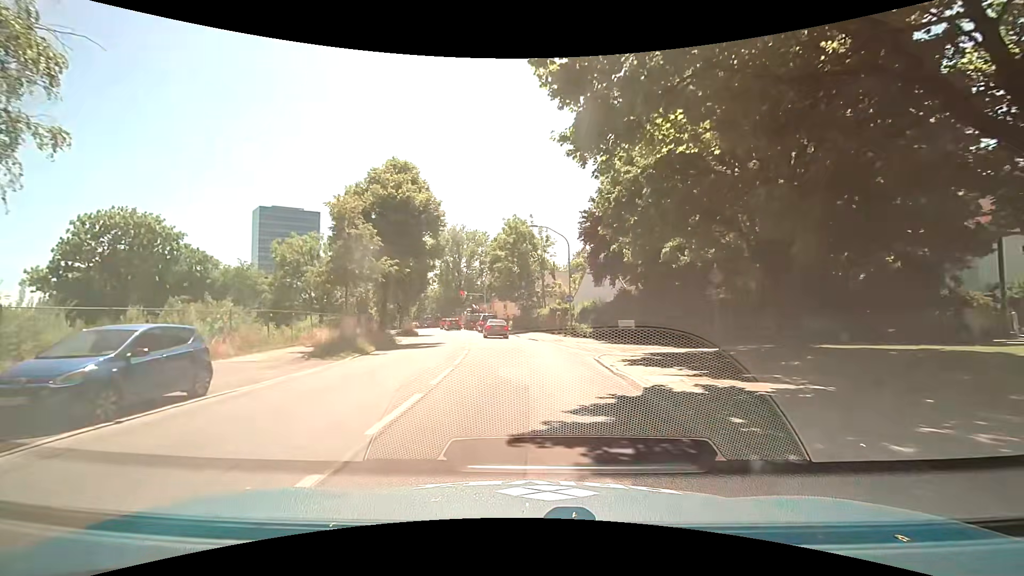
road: secondary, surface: asphalt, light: Day
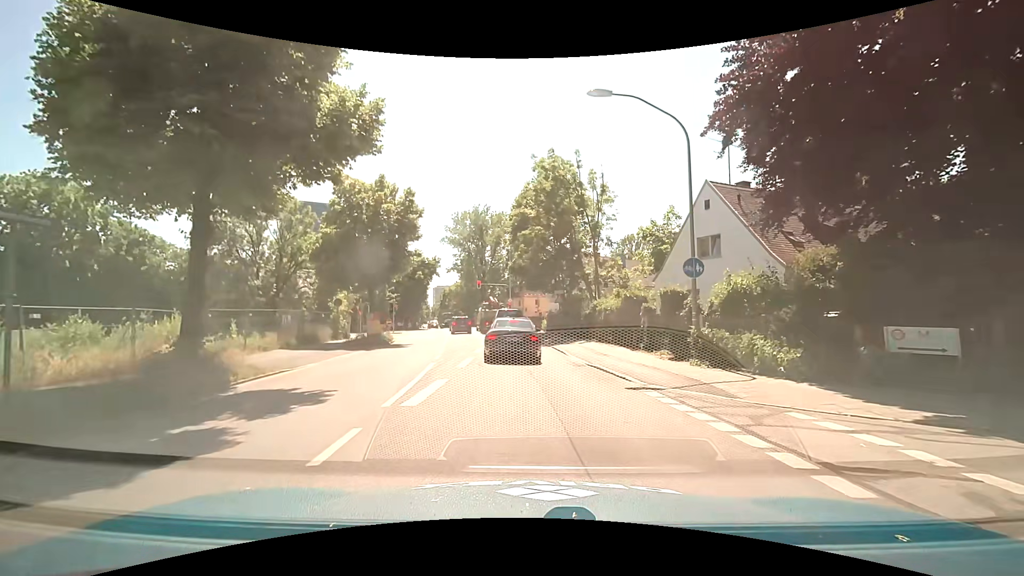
(-0.8, +20.4) m; -4°
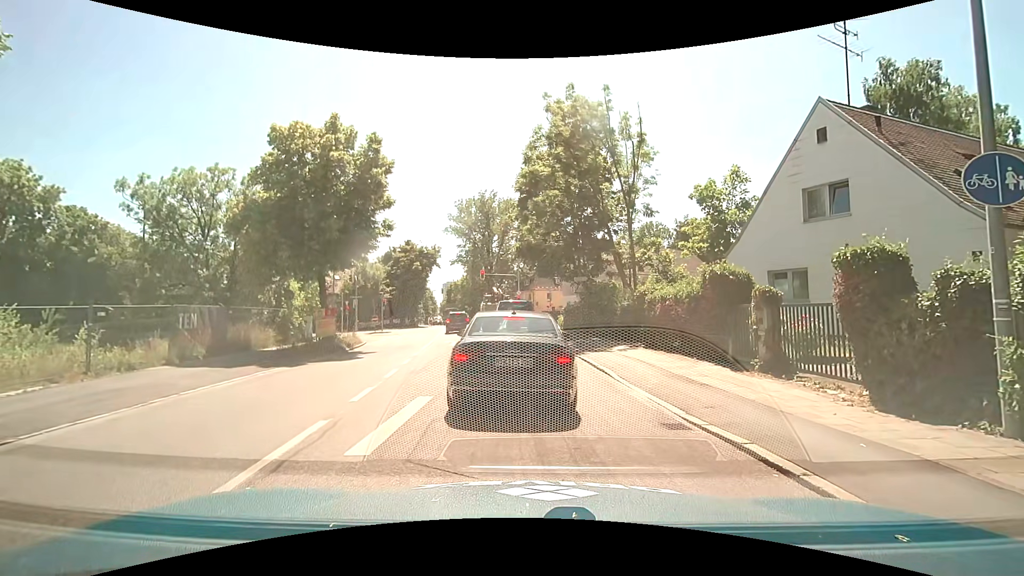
(-0.1, +8.3) m; 0°
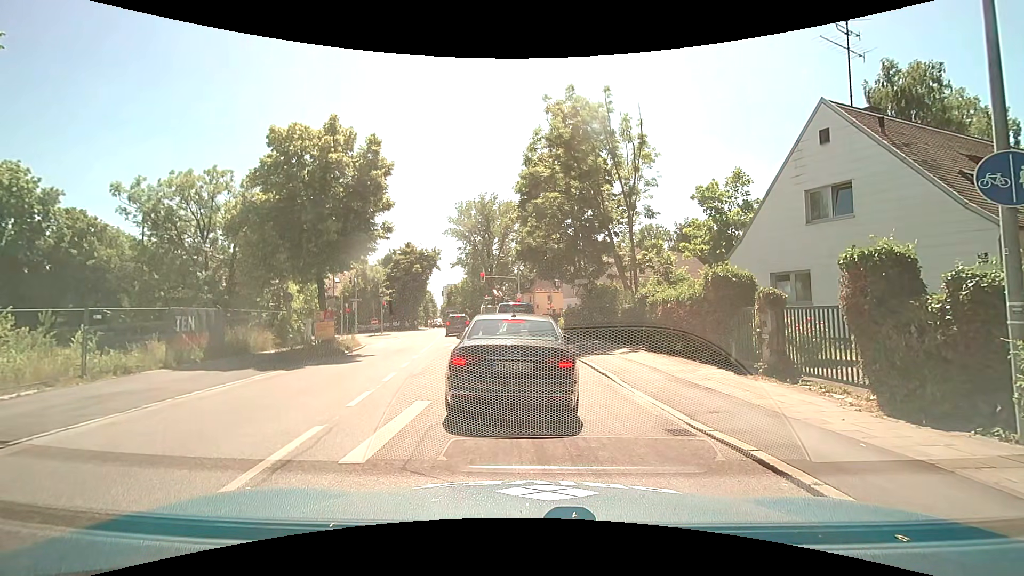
(0.0, +0.2) m; 0°
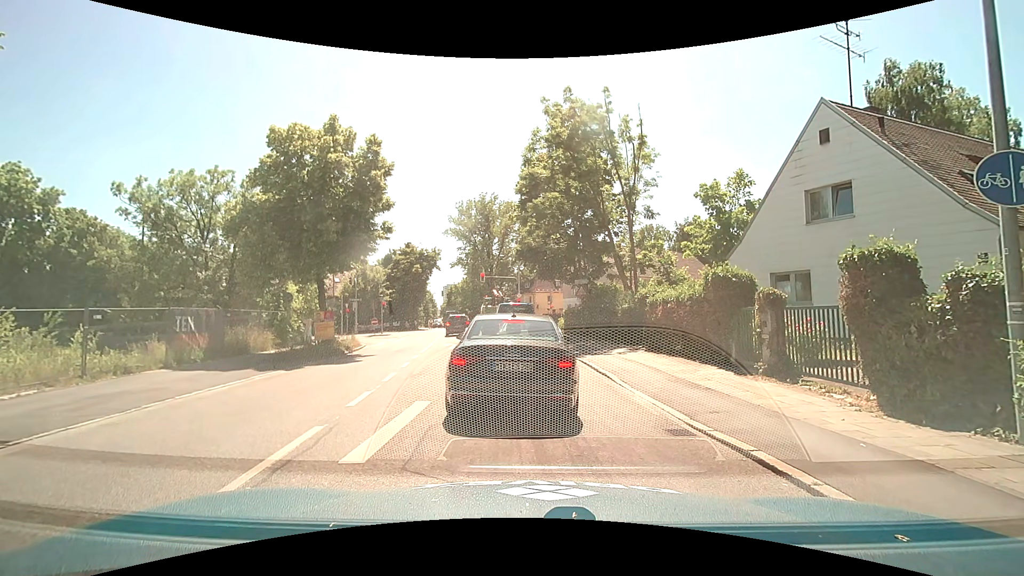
(0.0, 0.0) m; 0°
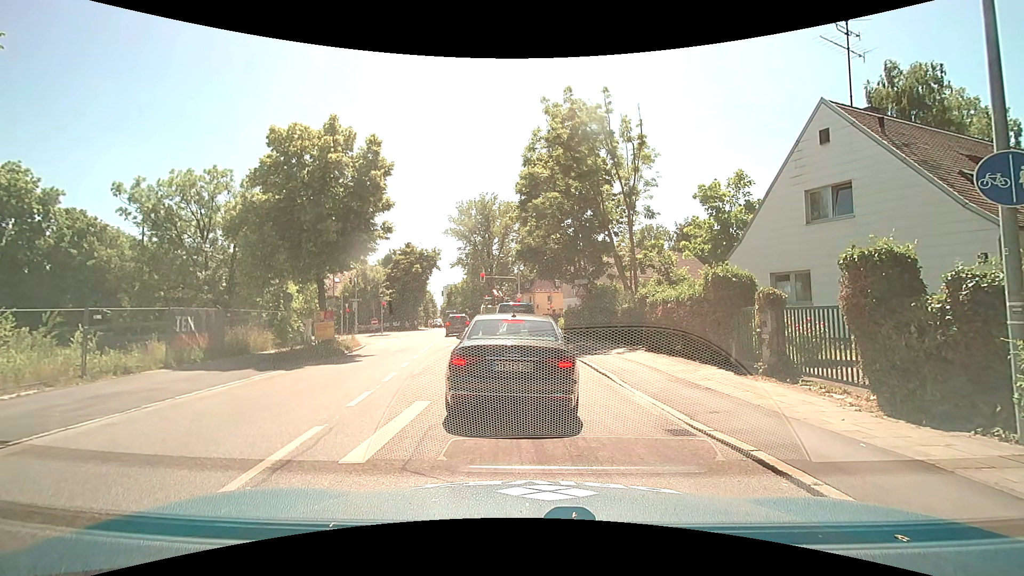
(0.0, 0.0) m; 0°
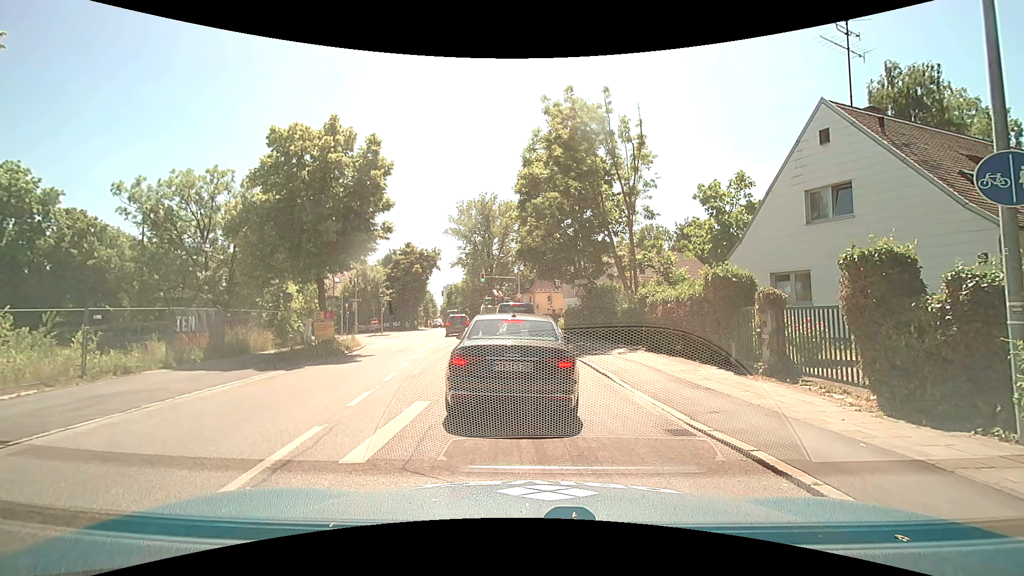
(0.0, 0.0) m; 0°
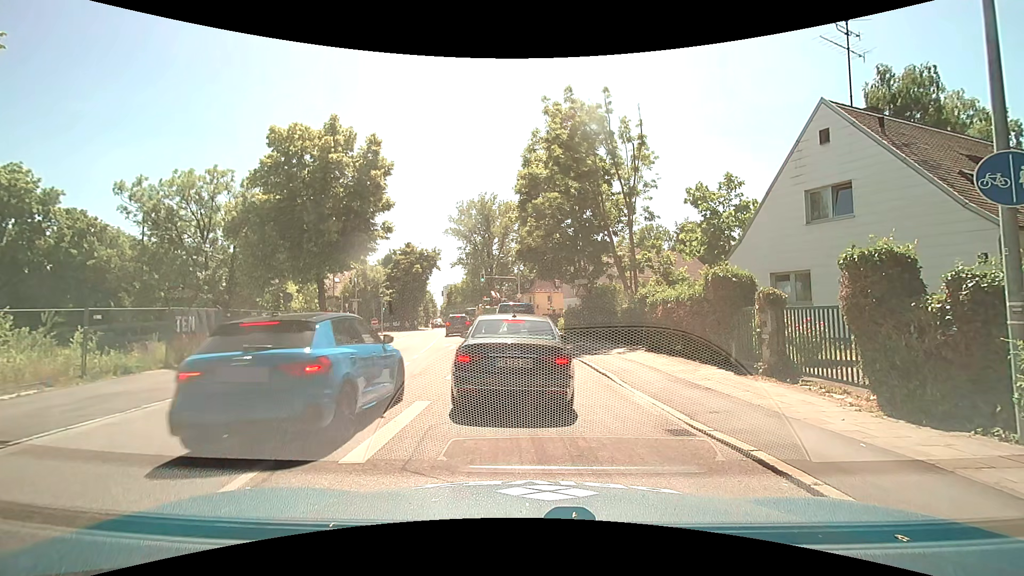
(0.0, 0.0) m; 0°
